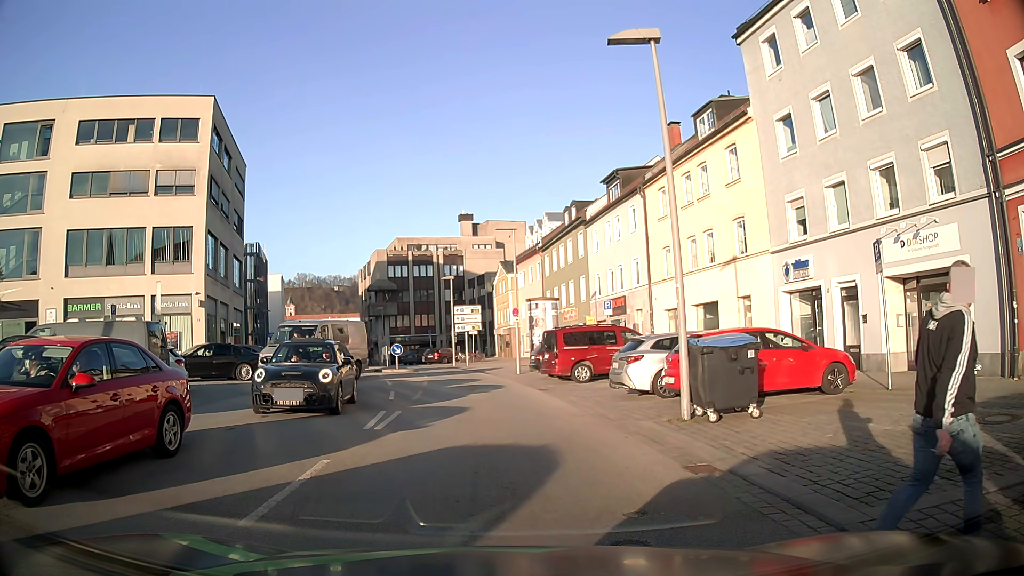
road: tertiary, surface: asphalt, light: Day
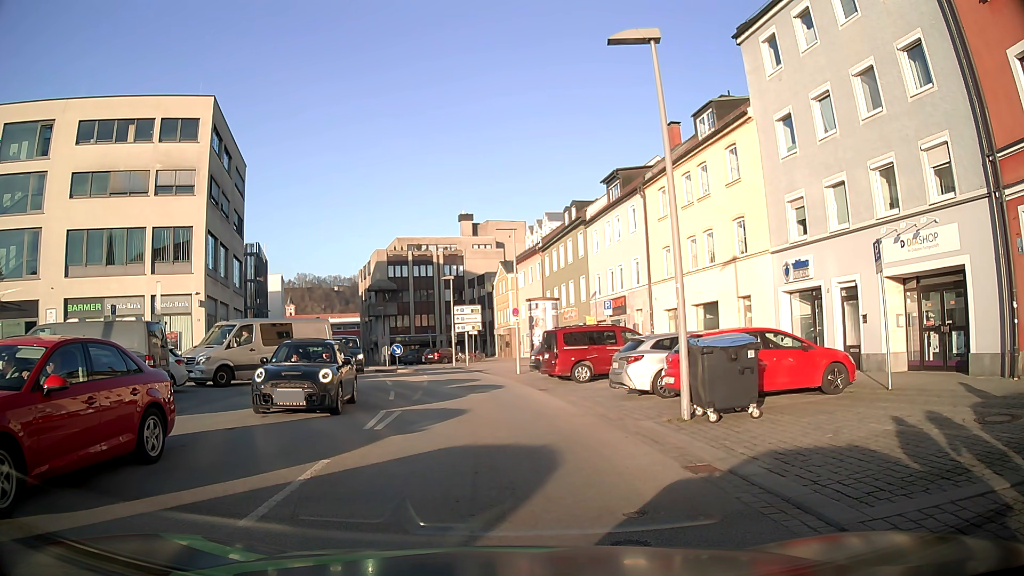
(0.0, 0.0) m; 0°
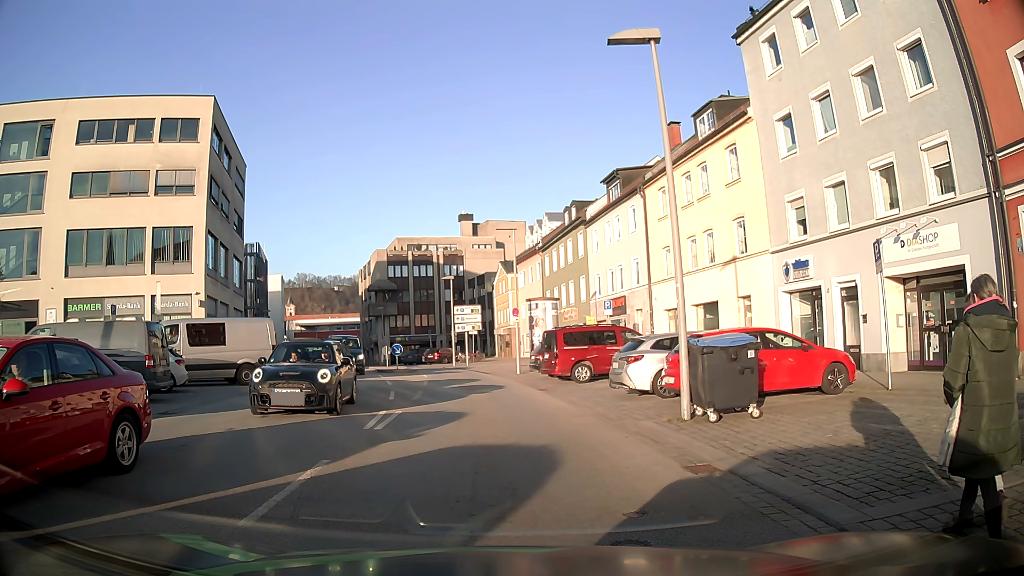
(0.0, 0.0) m; 0°
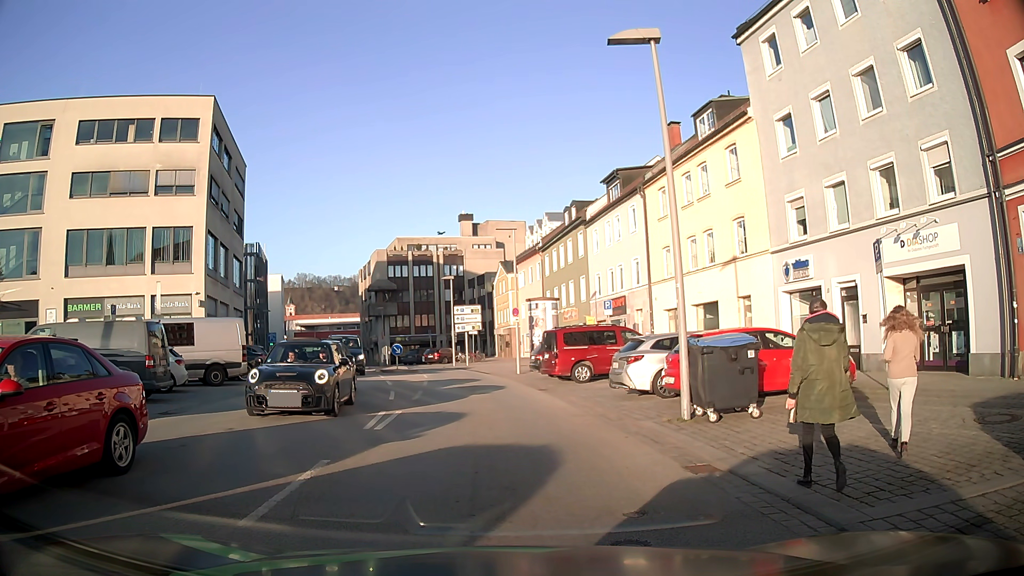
(0.0, 0.0) m; 0°
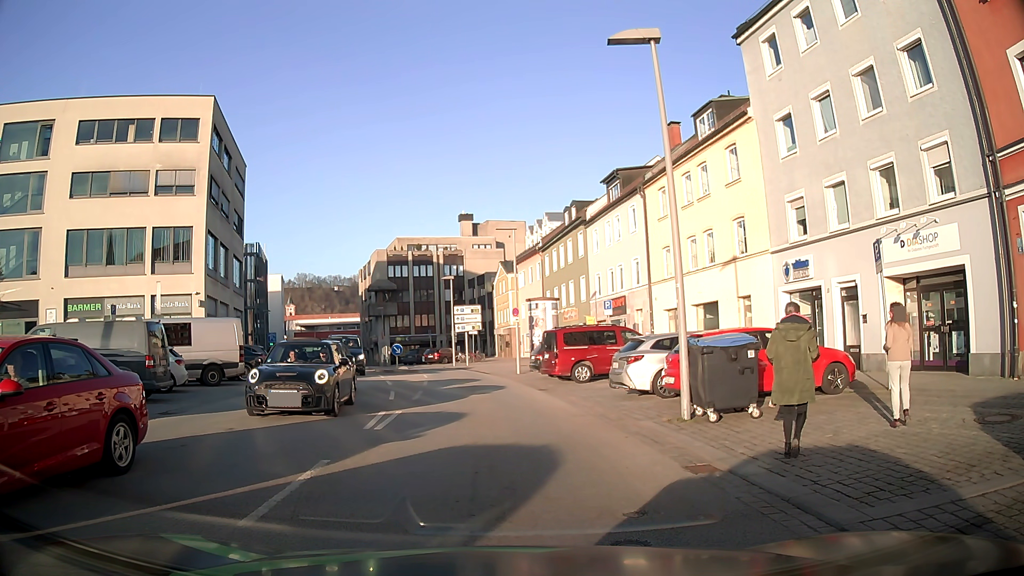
(0.0, 0.0) m; 0°
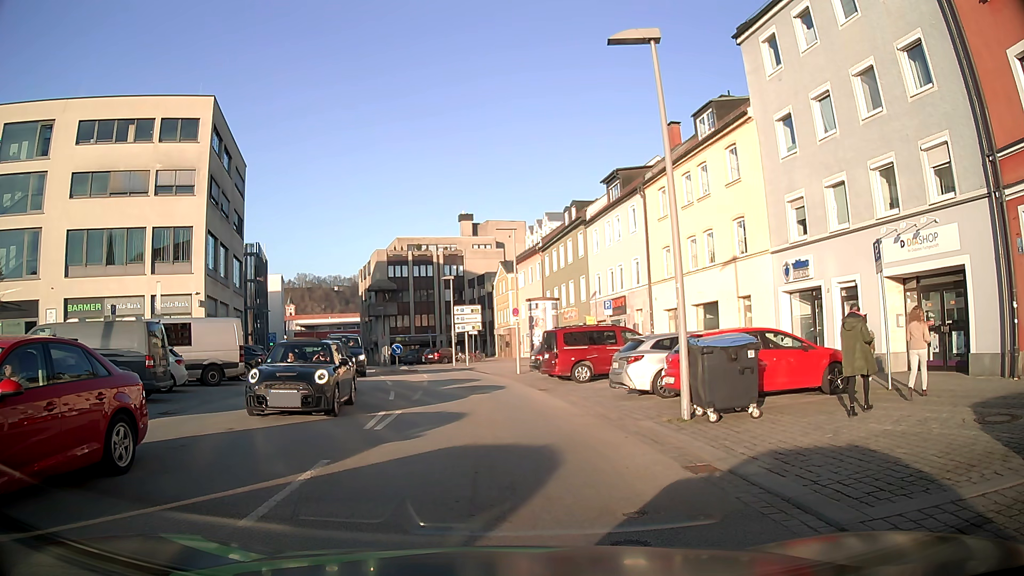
(0.0, 0.0) m; 0°
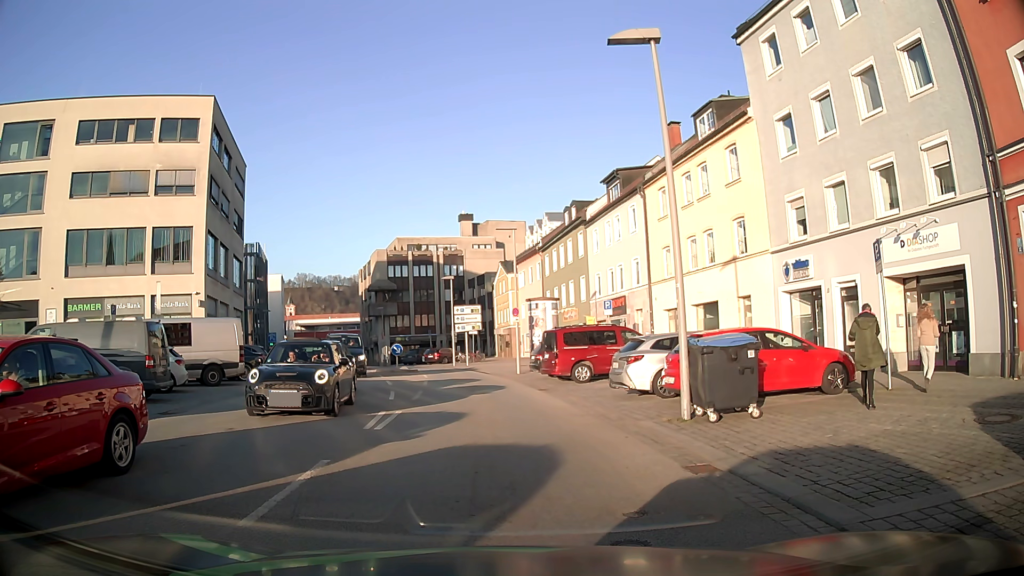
(0.0, 0.0) m; 0°
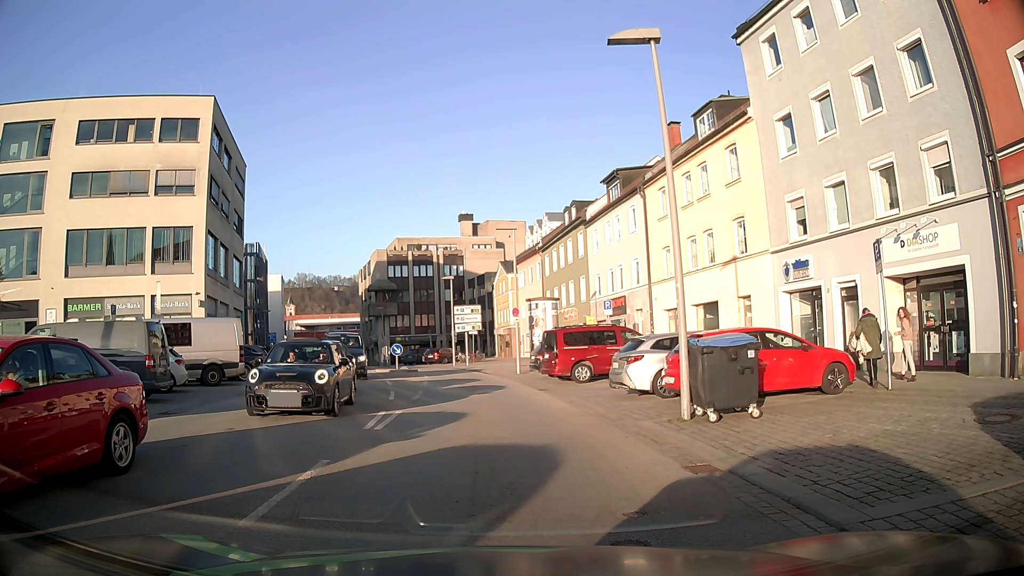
(0.0, 0.0) m; 0°
